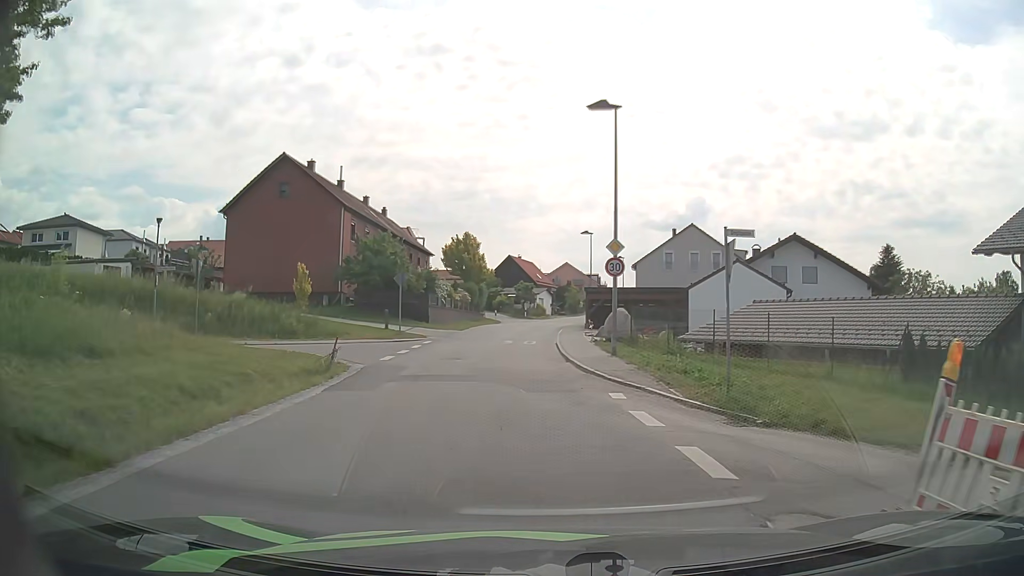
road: unclassified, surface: asphalt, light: Day
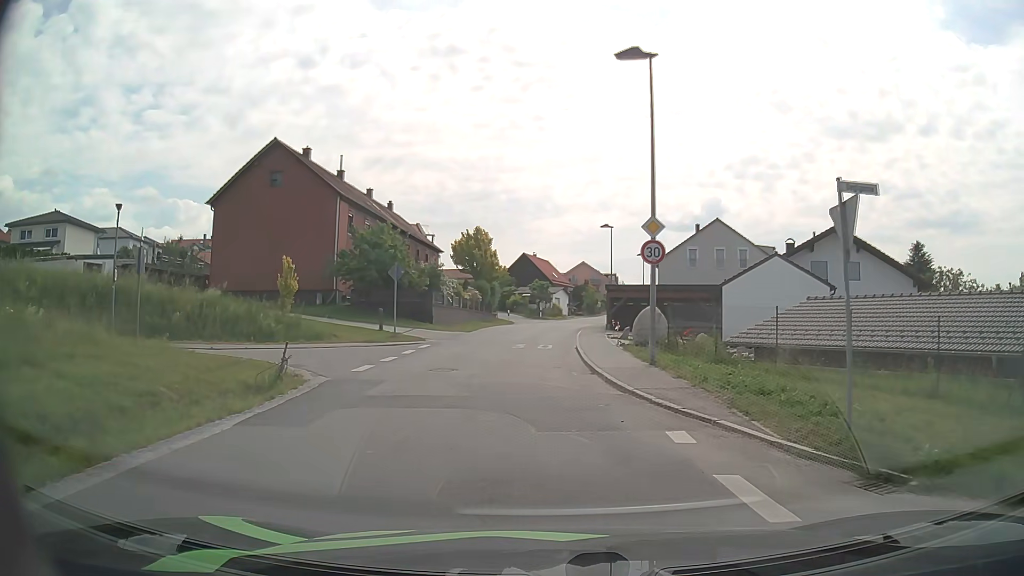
(-0.1, +4.5) m; -1°
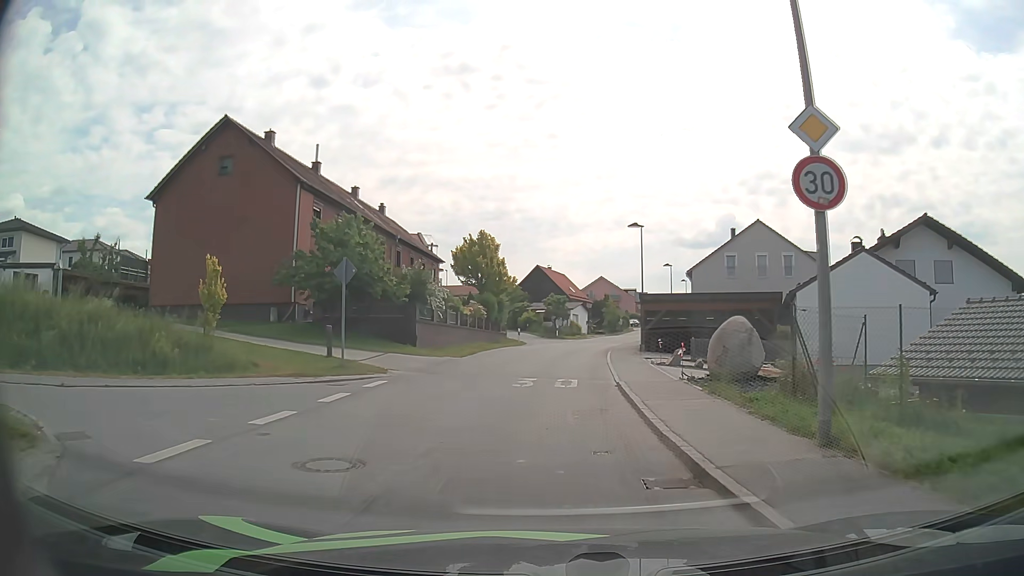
(-0.2, +9.5) m; -2°
(0, +10) (0, +20) (+1, +30) (+2, +40) (+4, +50) (+6, +60) (+8, +69) (+11, +79) (+13, +89) (+15, +98) m
